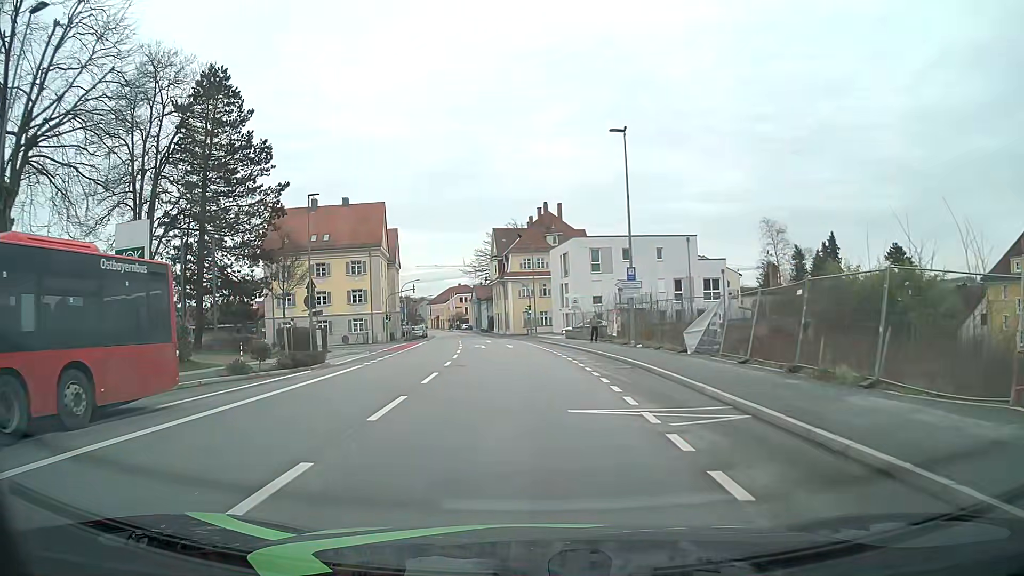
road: tertiary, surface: asphalt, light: Day
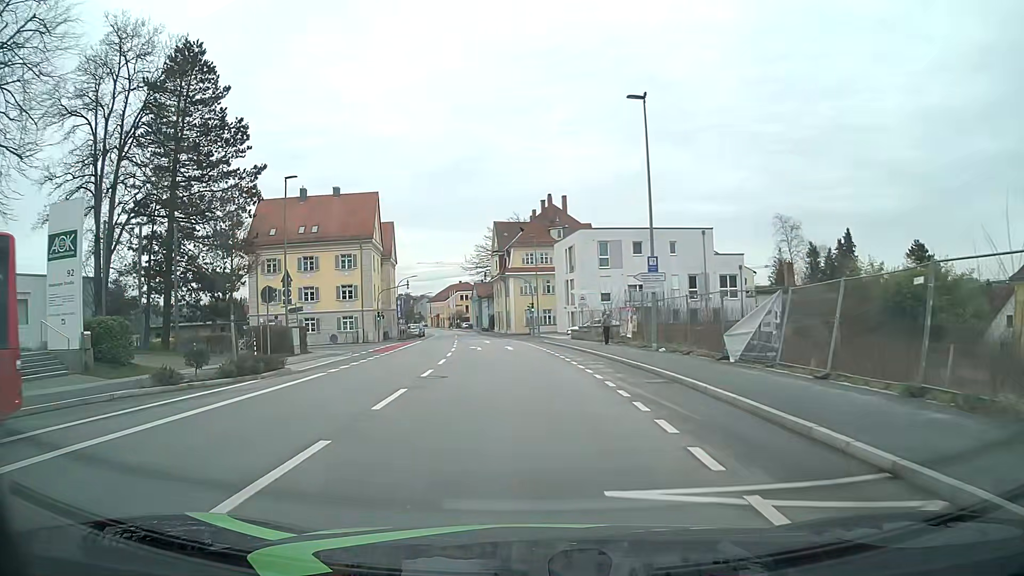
(0.0, +5.0) m; -1°
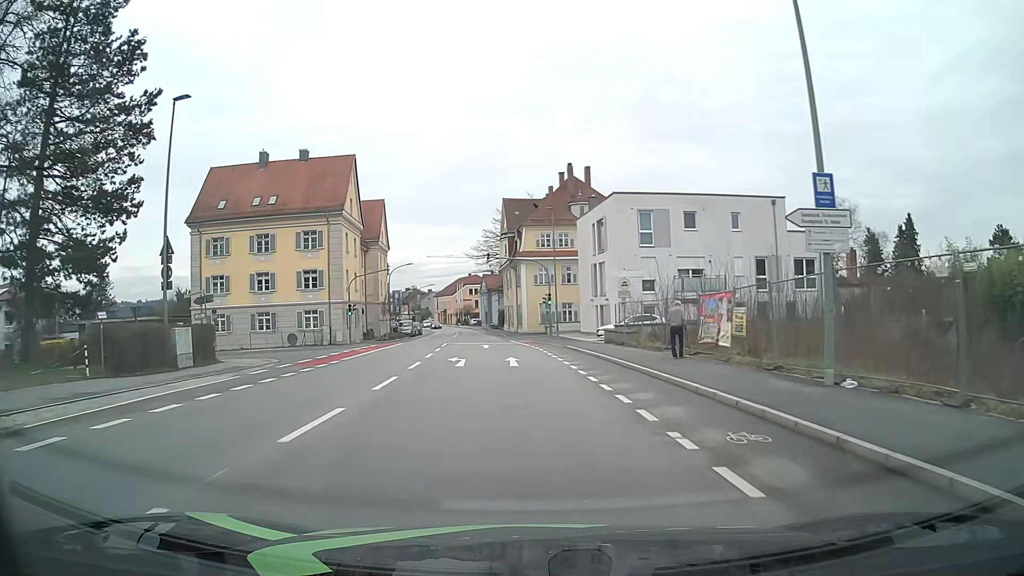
(0.0, +15.1) m; -1°
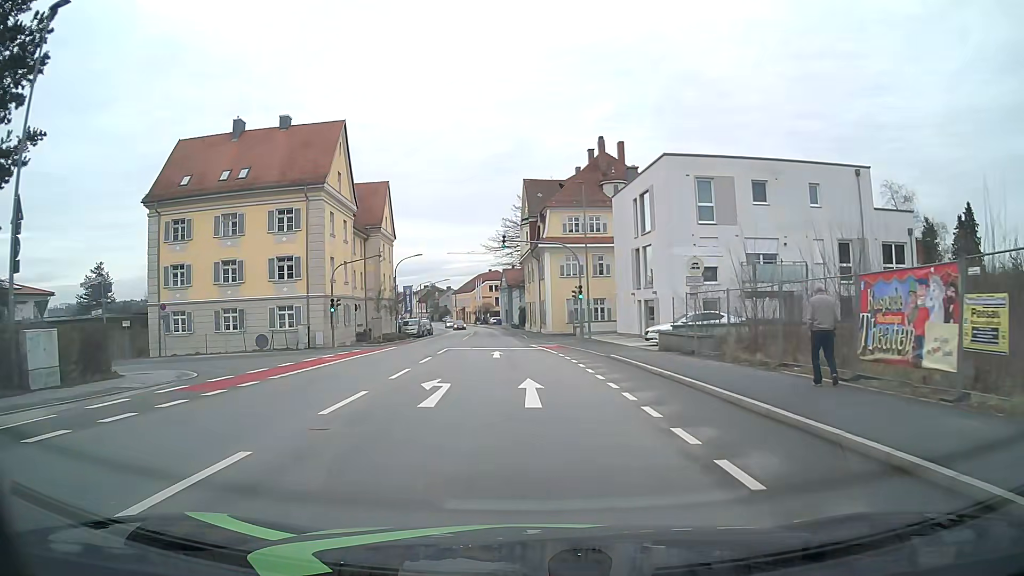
(-0.2, +9.9) m; -2°
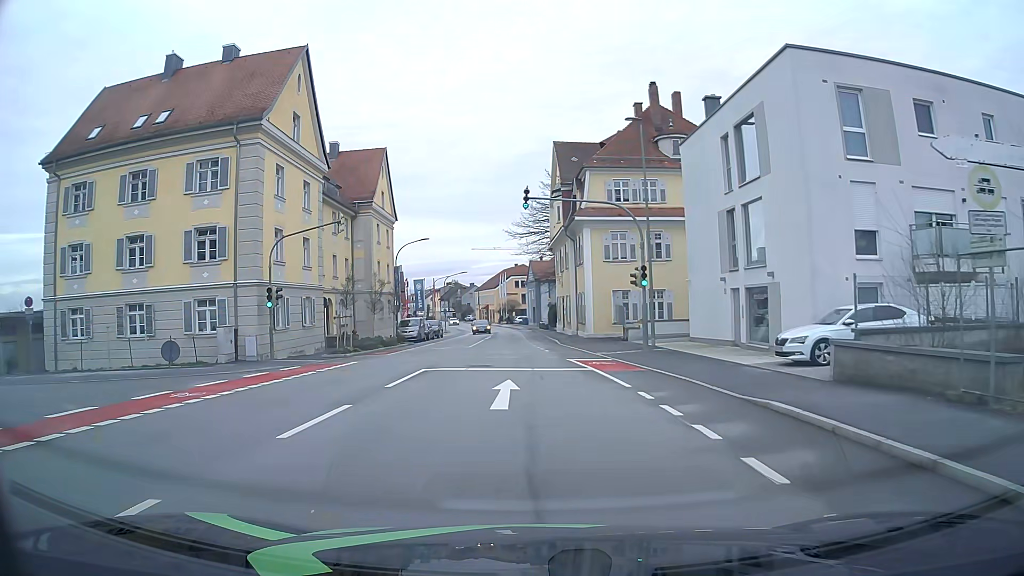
(-0.3, +14.0) m; -2°
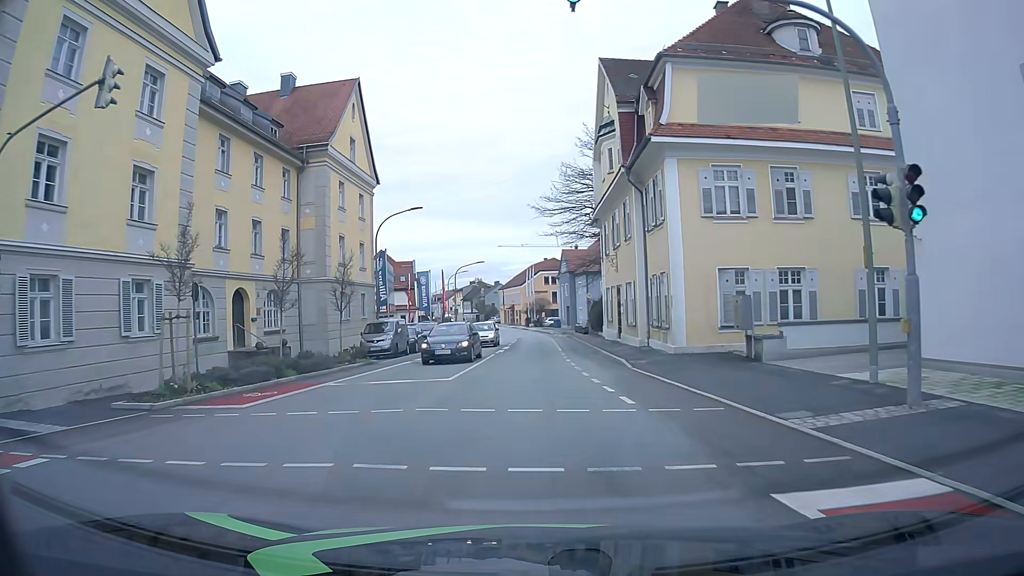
(-0.5, +18.1) m; -2°
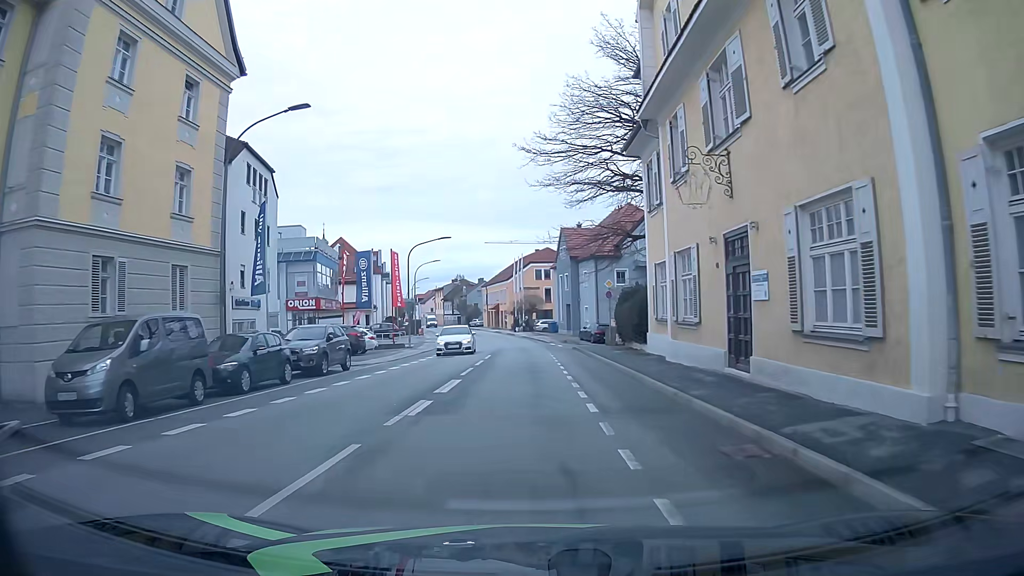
(0.0, +21.5) m; 0°
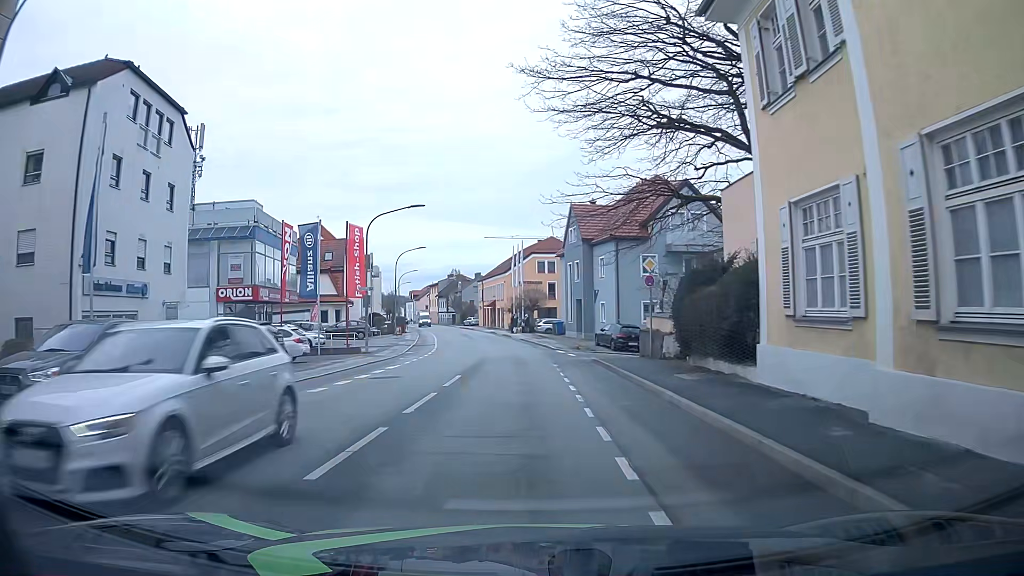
(+0.2, +12.6) m; +1°
(0, +10) (0, +20) (-1, +30) (-2, +40) (-3, +50) (-5, +60) (-6, +70) (-8, +79) (-10, +89) (-12, +99) m
